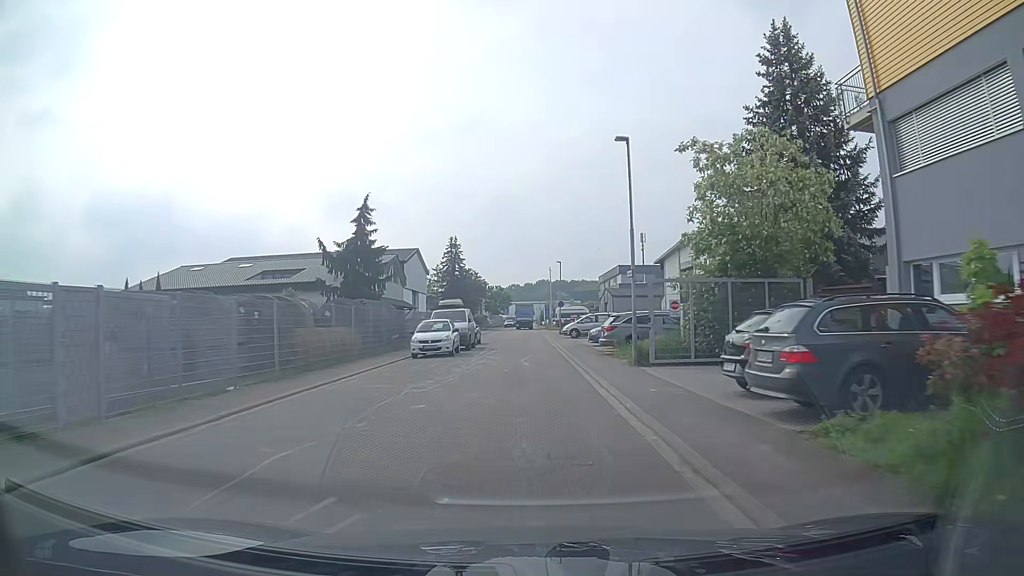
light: Day
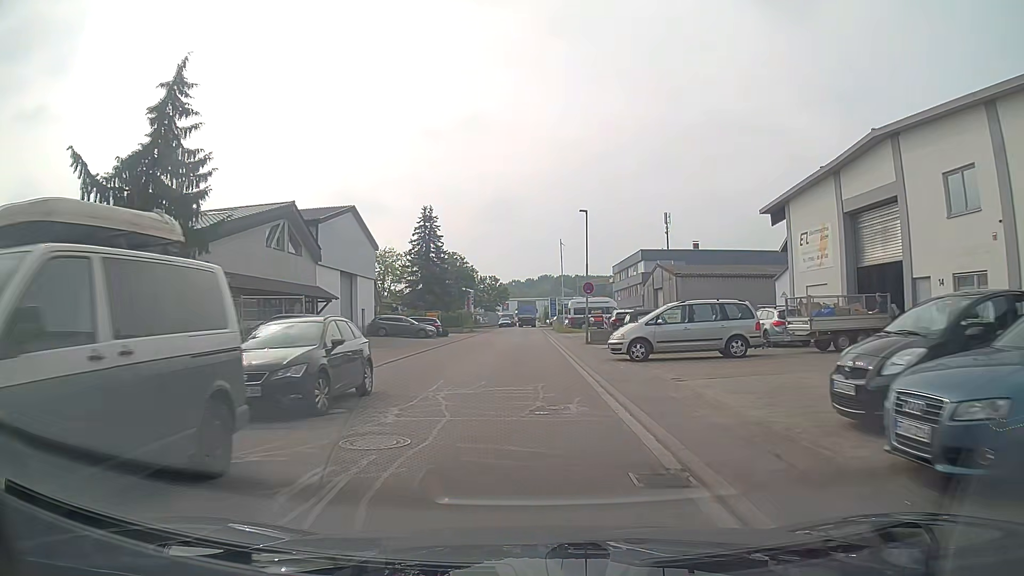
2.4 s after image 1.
(-0.2, +27.9) m; 0°
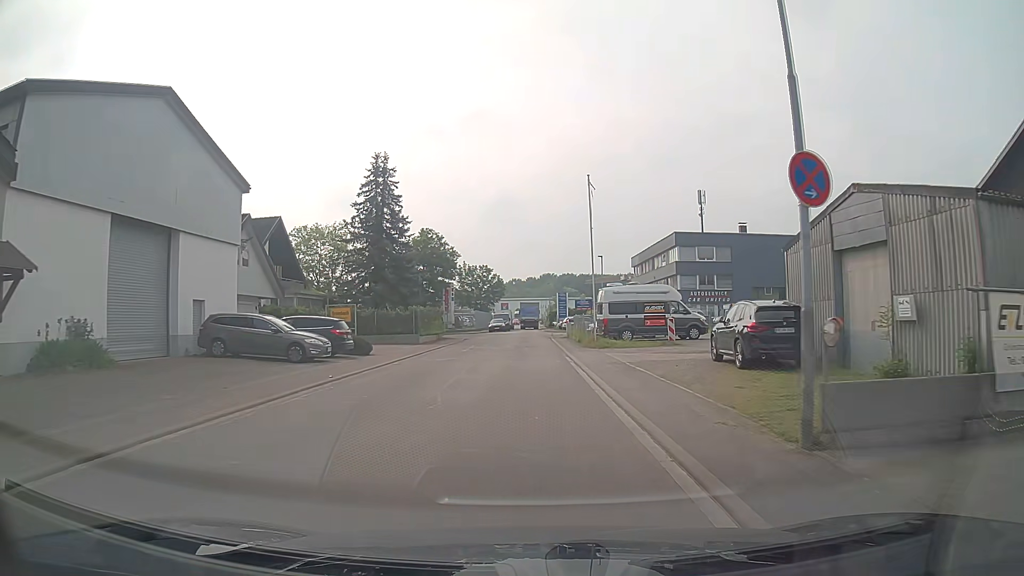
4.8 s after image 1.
(0.0, +26.3) m; 0°
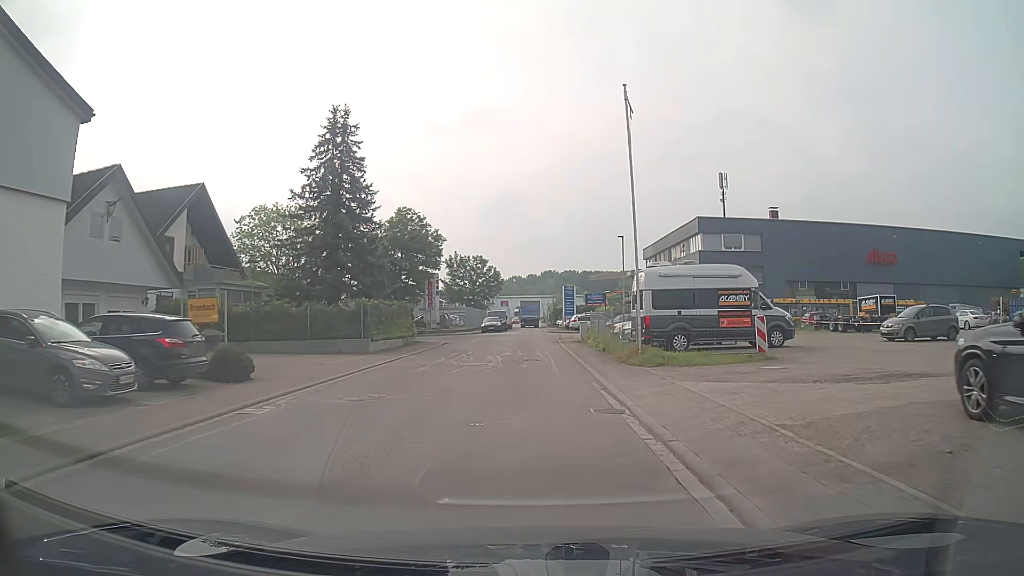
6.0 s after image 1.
(0.0, +12.2) m; 0°
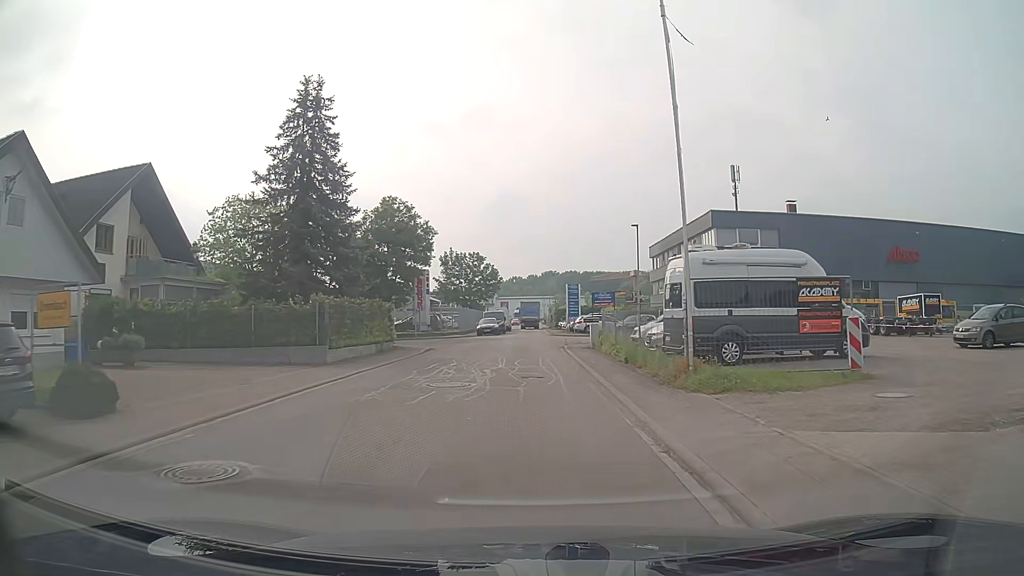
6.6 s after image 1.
(0.0, +5.8) m; 0°
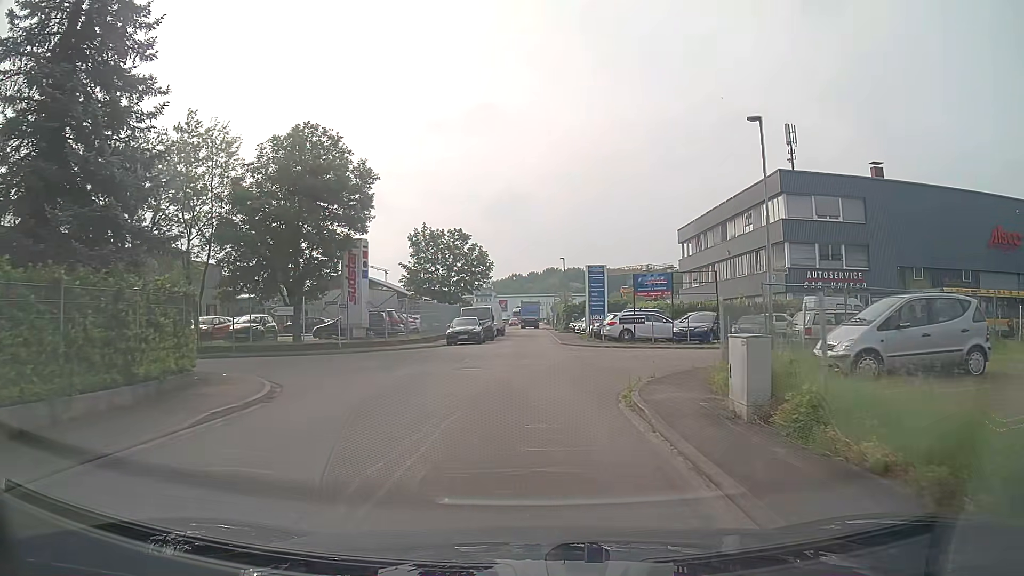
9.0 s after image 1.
(0.0, +20.5) m; +1°
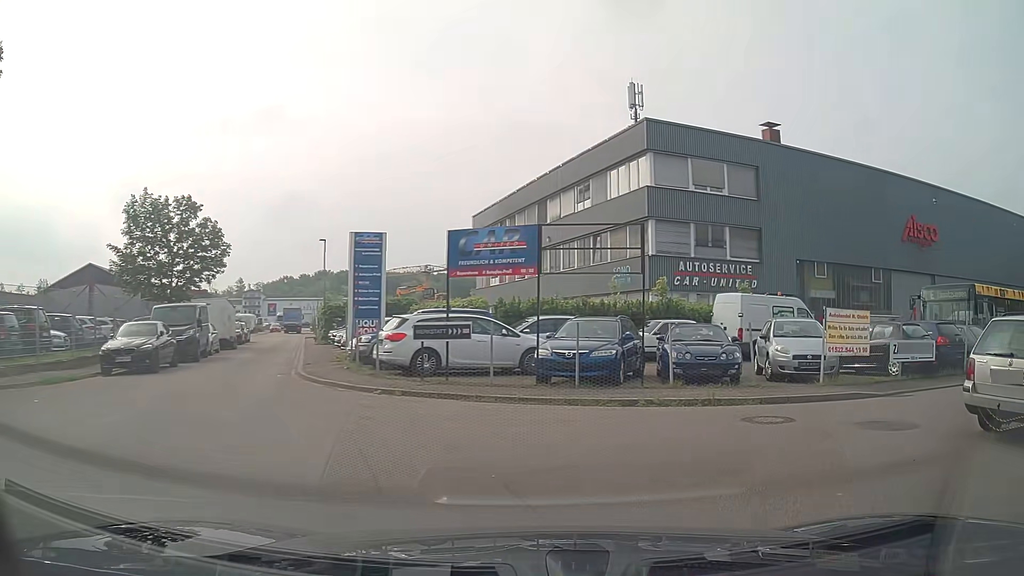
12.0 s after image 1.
(+1.0, +16.7) m; +18°
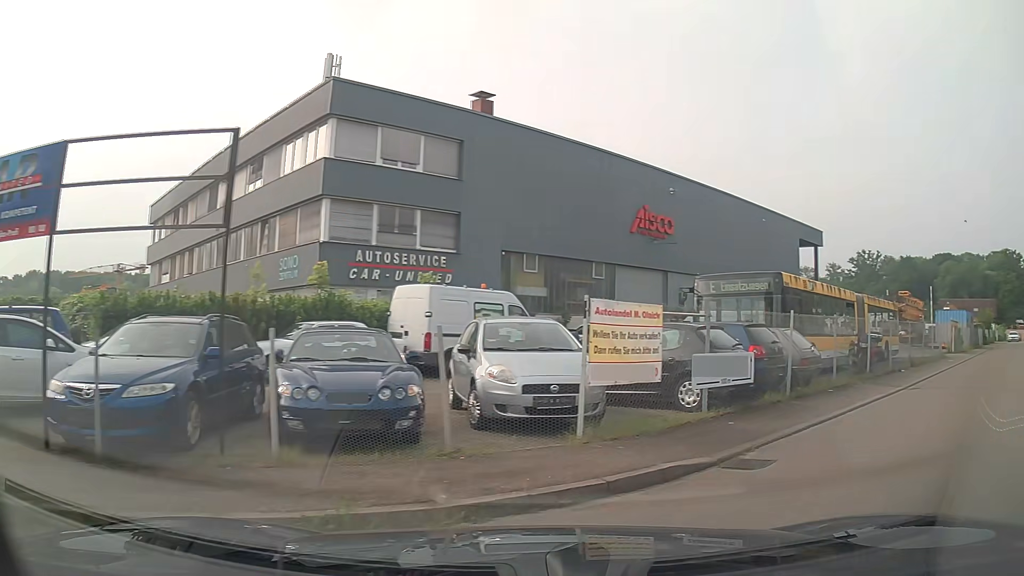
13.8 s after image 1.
(+1.5, +6.7) m; +25°
